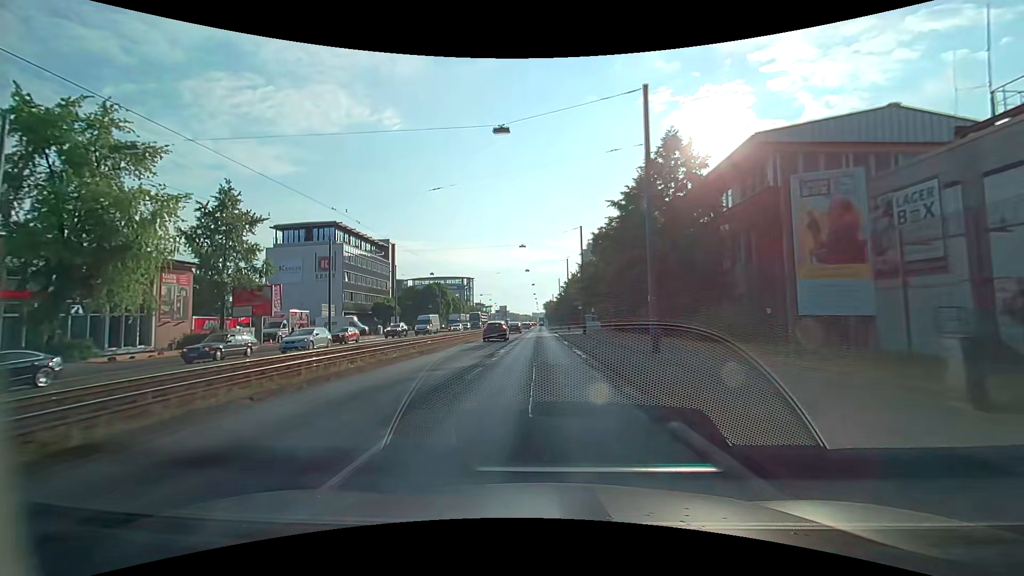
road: primary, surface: asphalt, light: Day
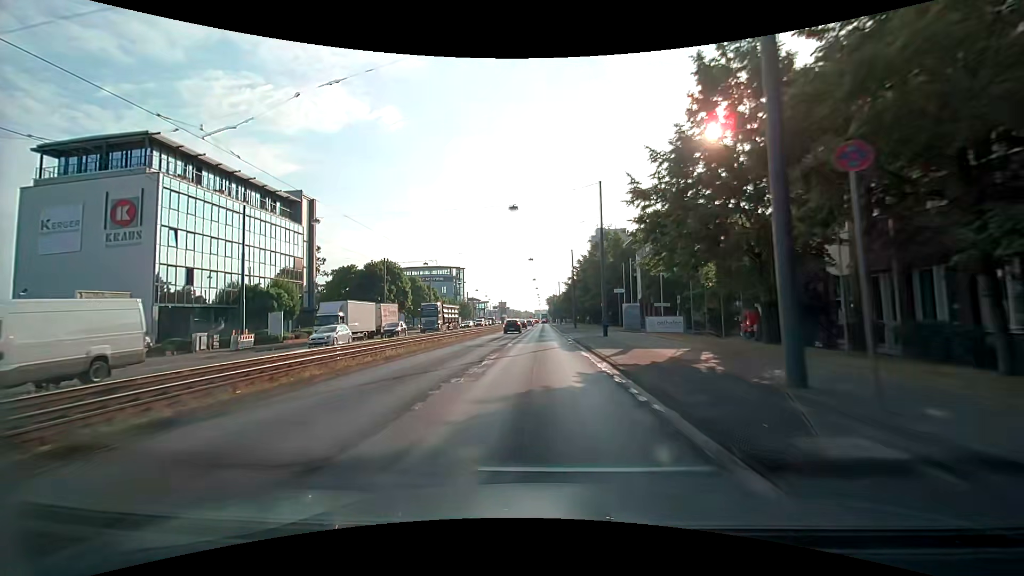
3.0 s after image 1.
(0.0, +40.1) m; 0°
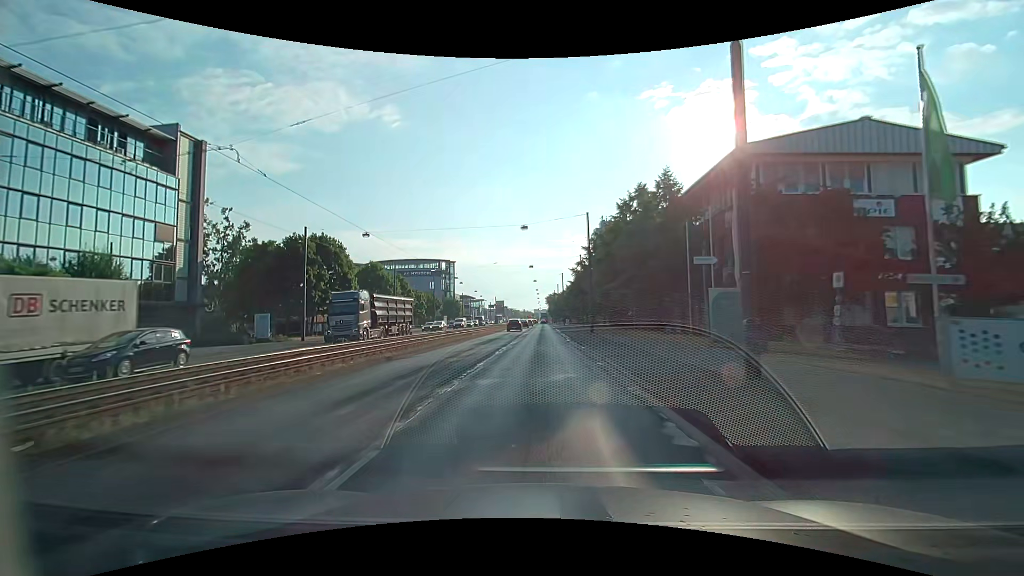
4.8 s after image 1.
(+0.1, +23.6) m; 0°
(0, +10) (0, +20) (0, +30) (0, +40) (0, +50) (0, +60) (0, +70) (0, +80) (+1, +90) (+1, +100) m
